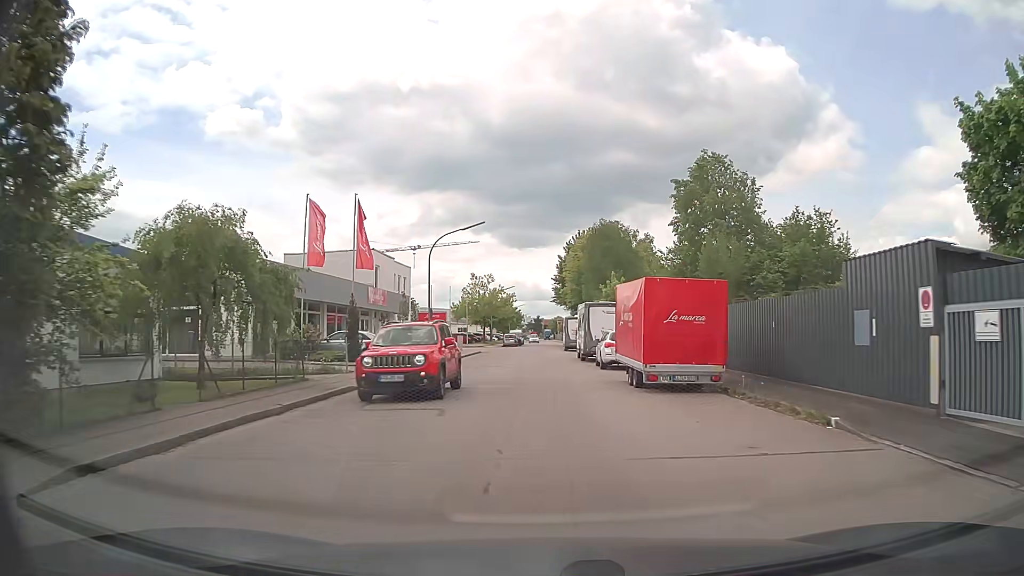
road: residential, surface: asphalt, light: Day
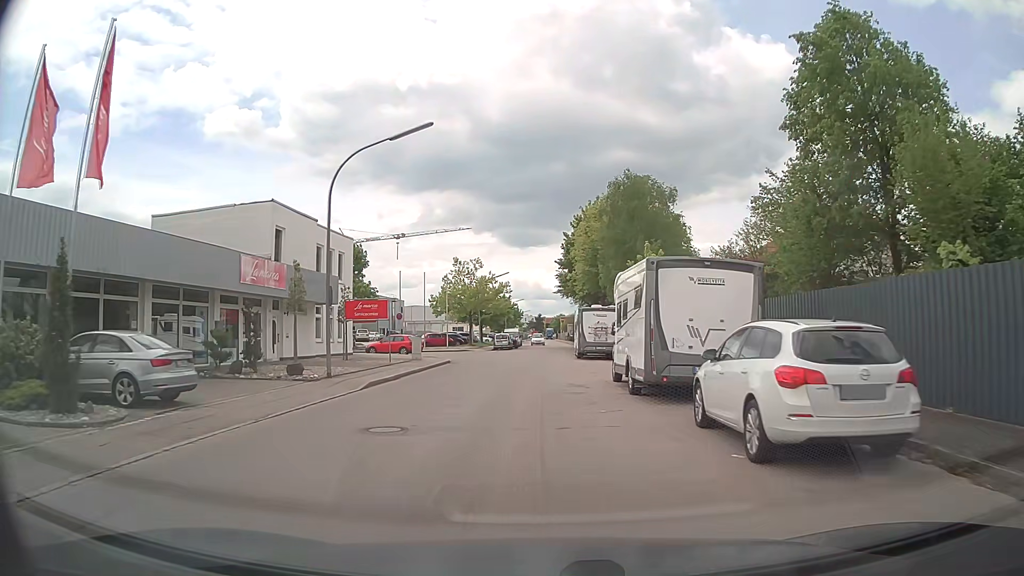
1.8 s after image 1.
(-0.1, +18.3) m; 0°
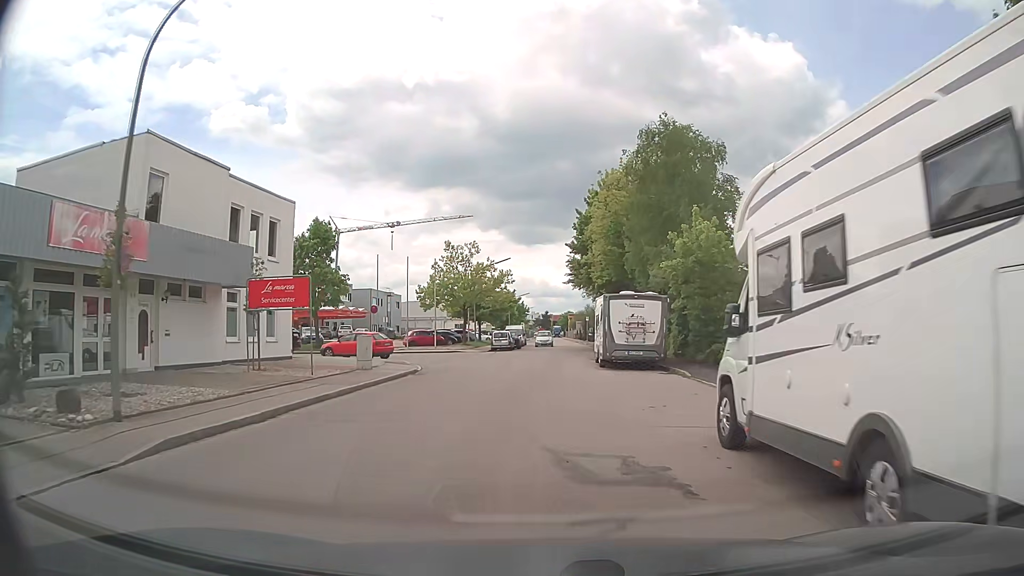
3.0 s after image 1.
(-0.1, +11.0) m; -1°
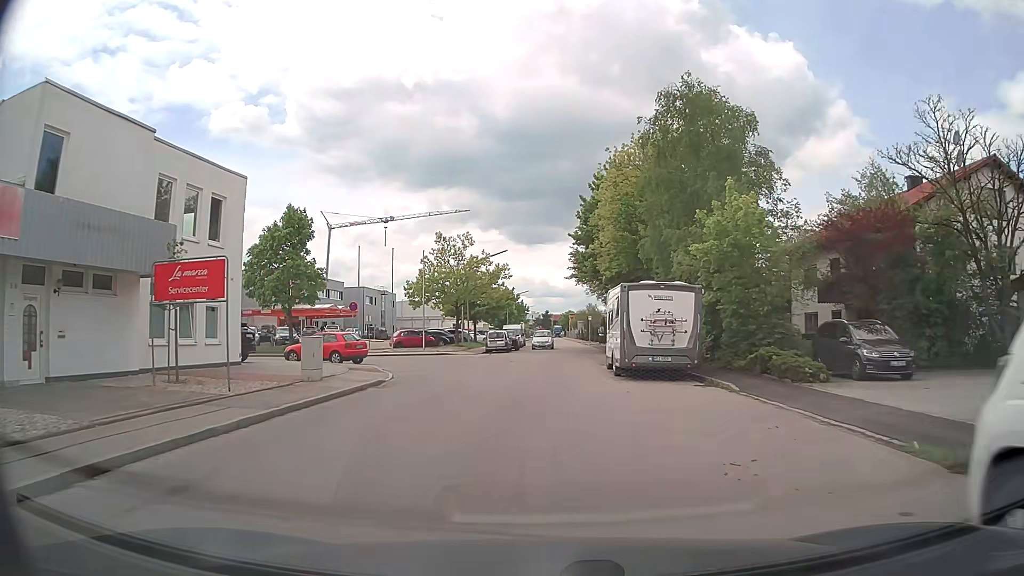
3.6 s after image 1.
(0.0, +5.3) m; 0°
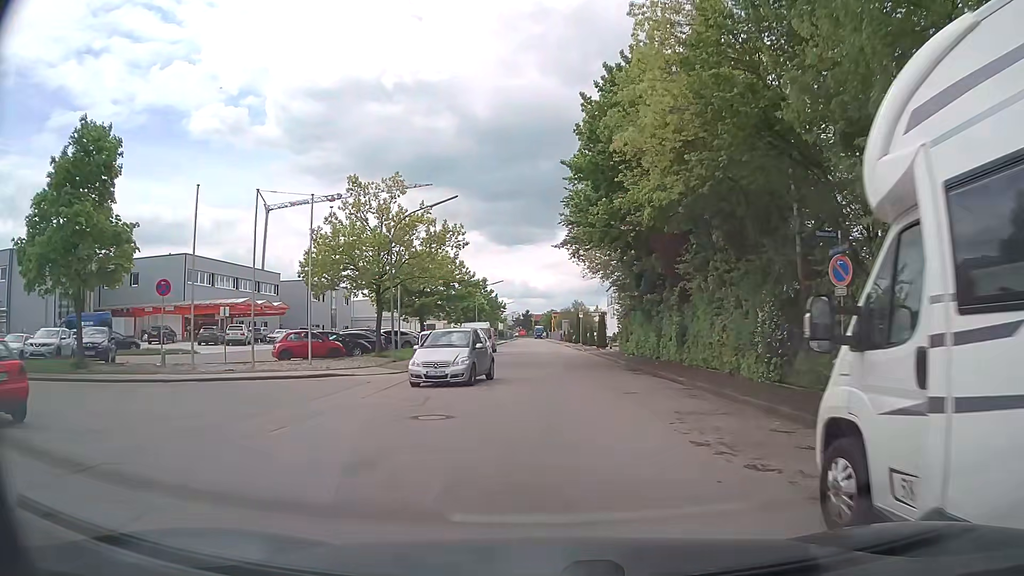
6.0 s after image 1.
(+0.3, +20.9) m; +3°
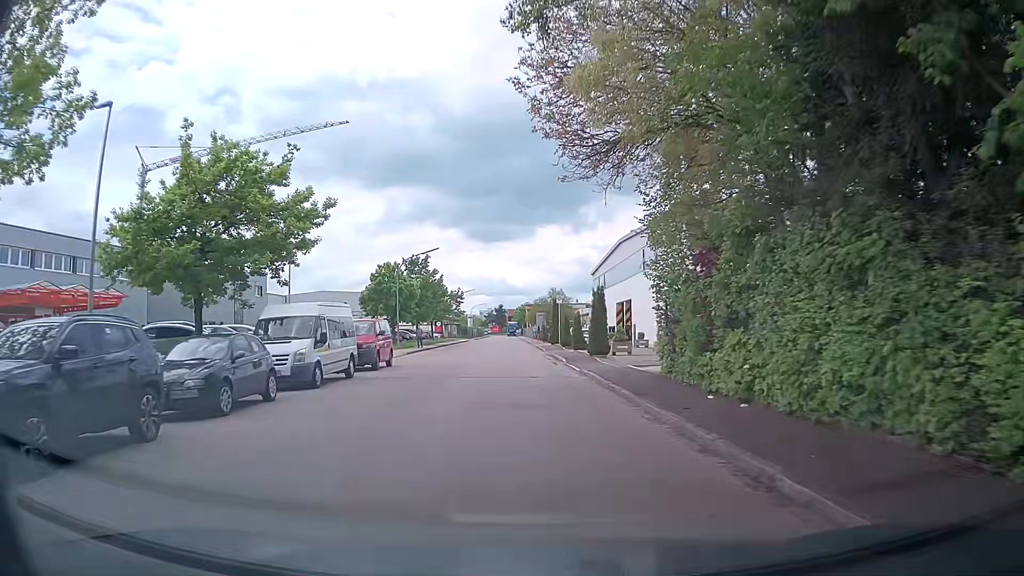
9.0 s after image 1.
(+1.1, +27.8) m; +1°
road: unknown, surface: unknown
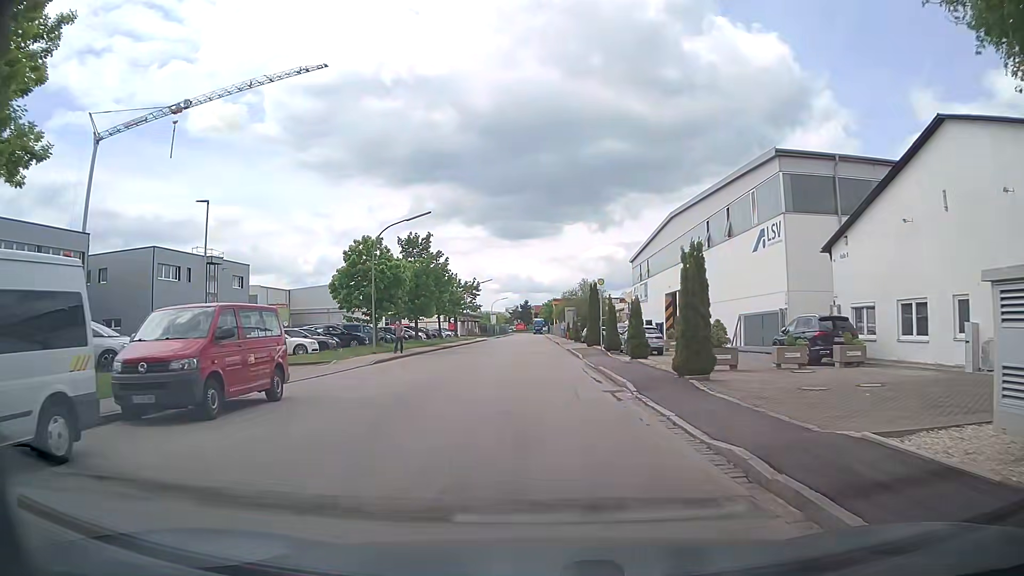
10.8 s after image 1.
(-0.4, +14.4) m; -3°
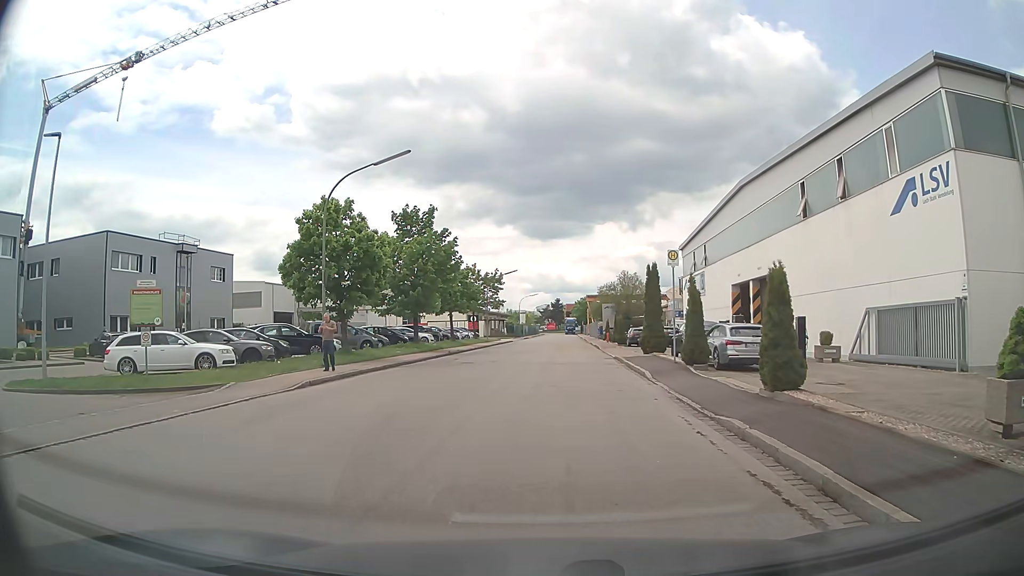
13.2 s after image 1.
(-0.1, +12.3) m; -2°
